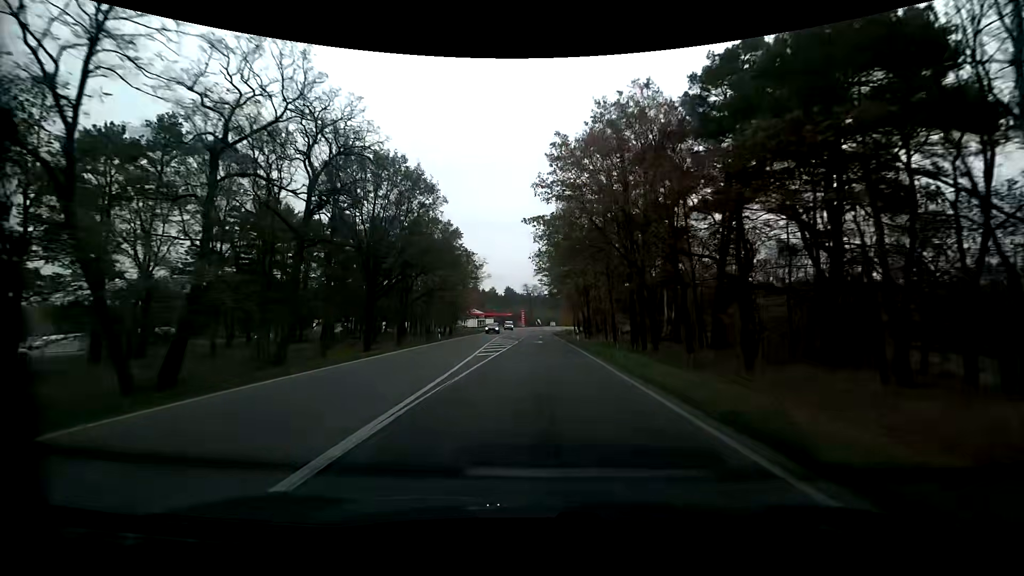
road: primary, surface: asphalt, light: Day
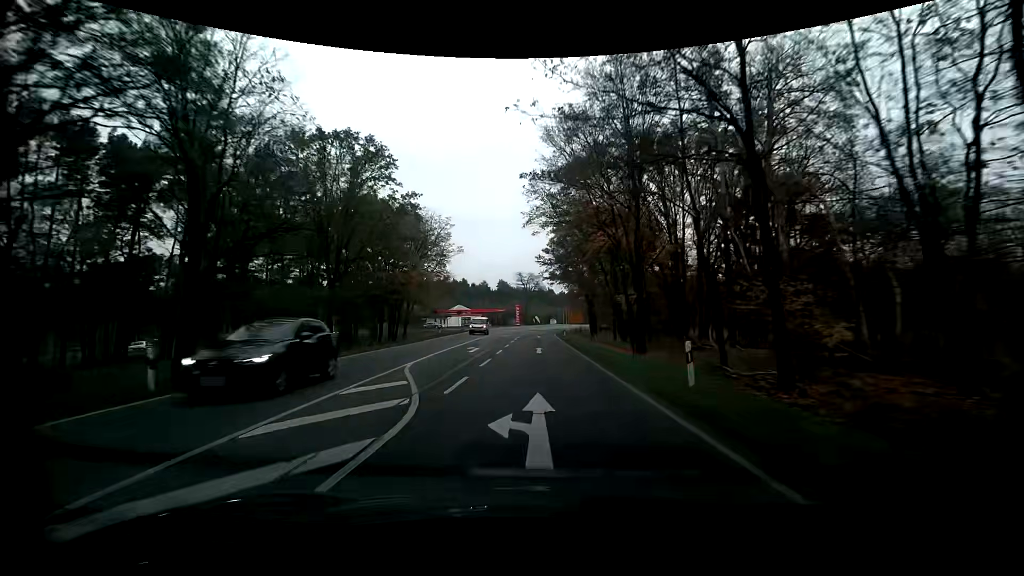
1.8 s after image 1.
(+0.2, +32.9) m; 0°
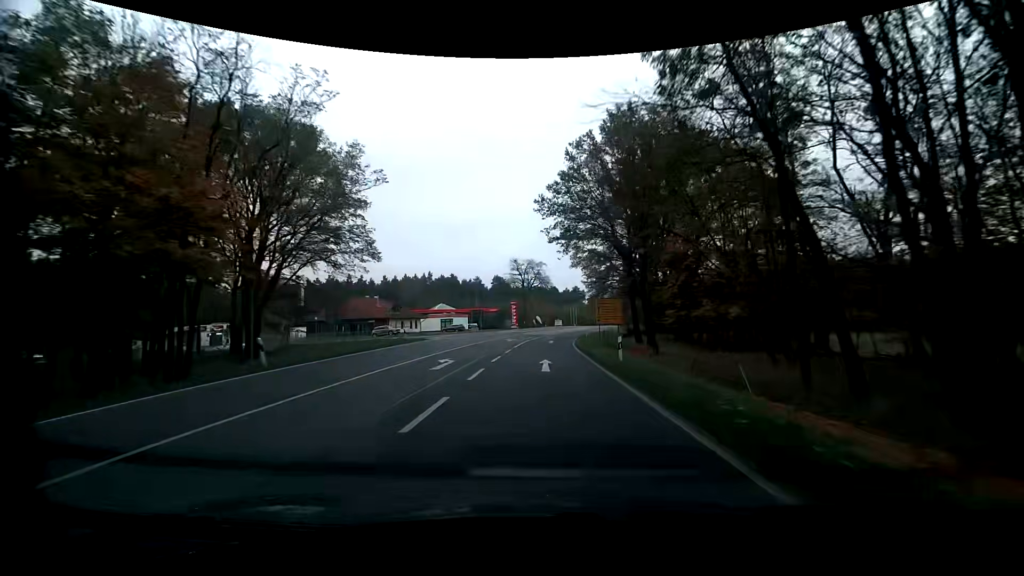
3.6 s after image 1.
(-0.2, +32.7) m; 0°
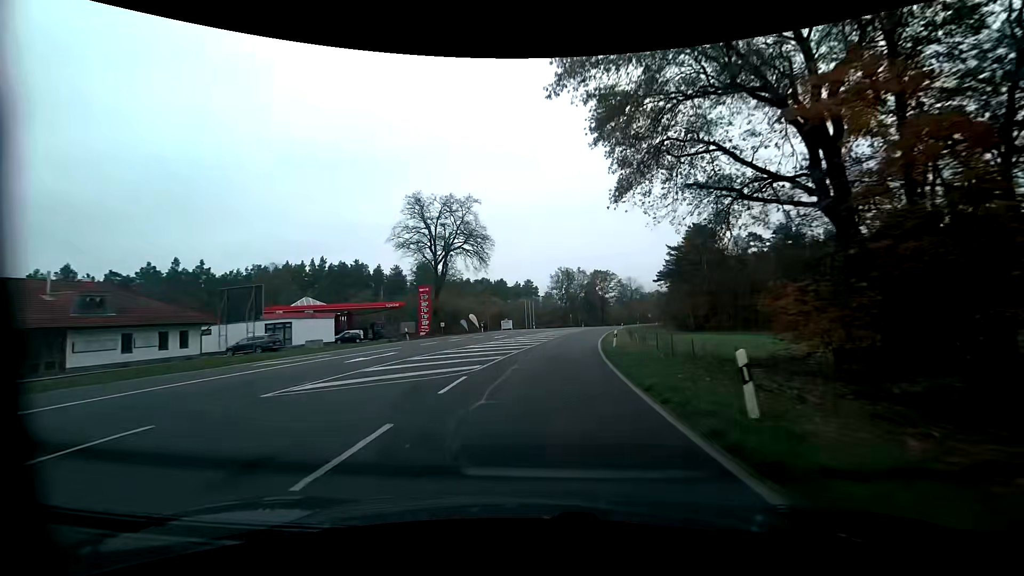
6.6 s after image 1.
(+2.3, +54.1) m; +6°
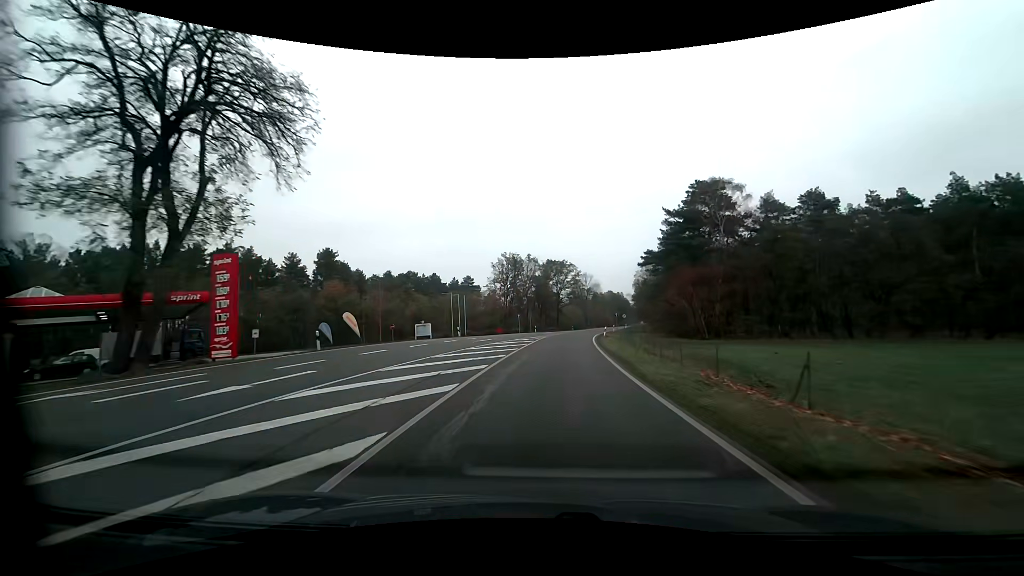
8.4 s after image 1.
(+1.8, +32.5) m; +7°
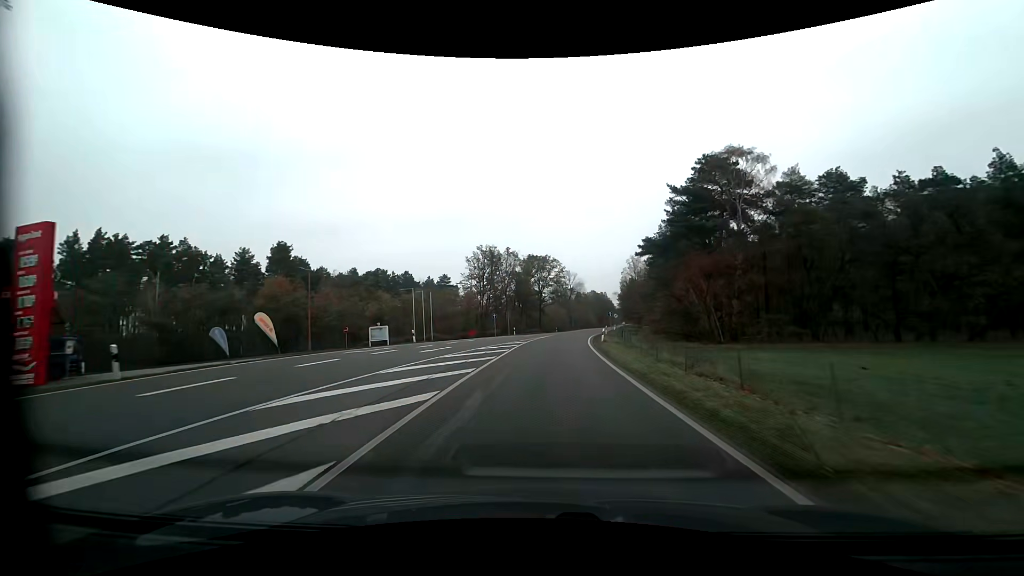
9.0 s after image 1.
(+0.2, +10.9) m; +2°
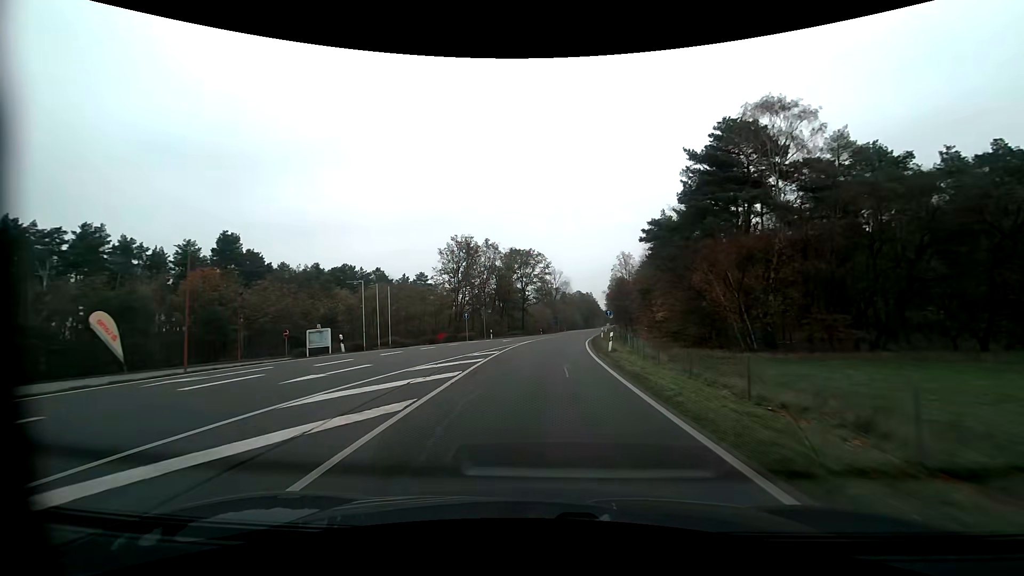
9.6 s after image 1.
(+0.2, +10.8) m; +2°
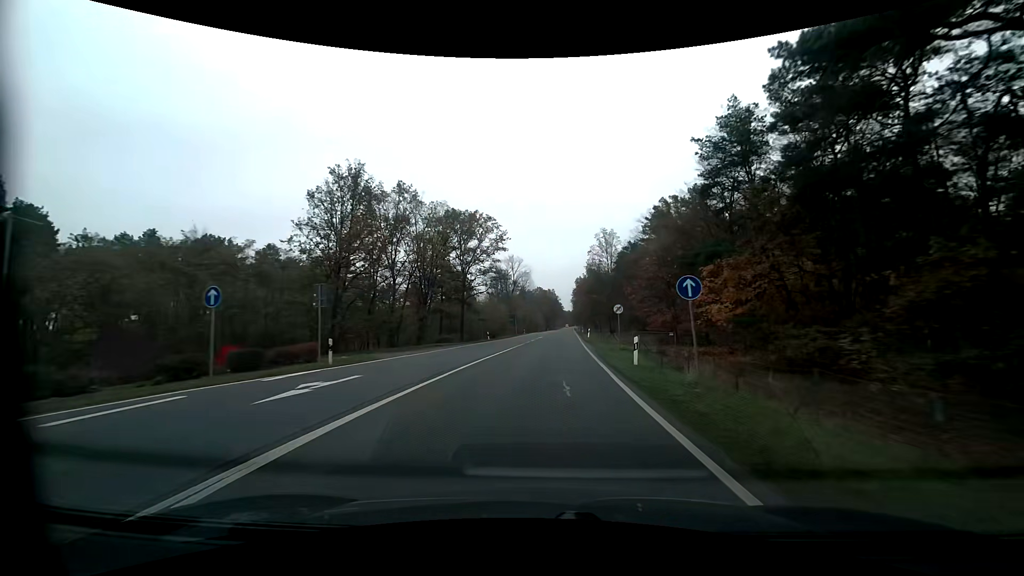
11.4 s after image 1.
(+1.4, +32.6) m; +5°
(0, +10) (0, +20) (+1, +30) (+2, +40) (+2, +50) (+3, +60) (+3, +70) (+4, +80) (+4, +90) (+5, +100) m
